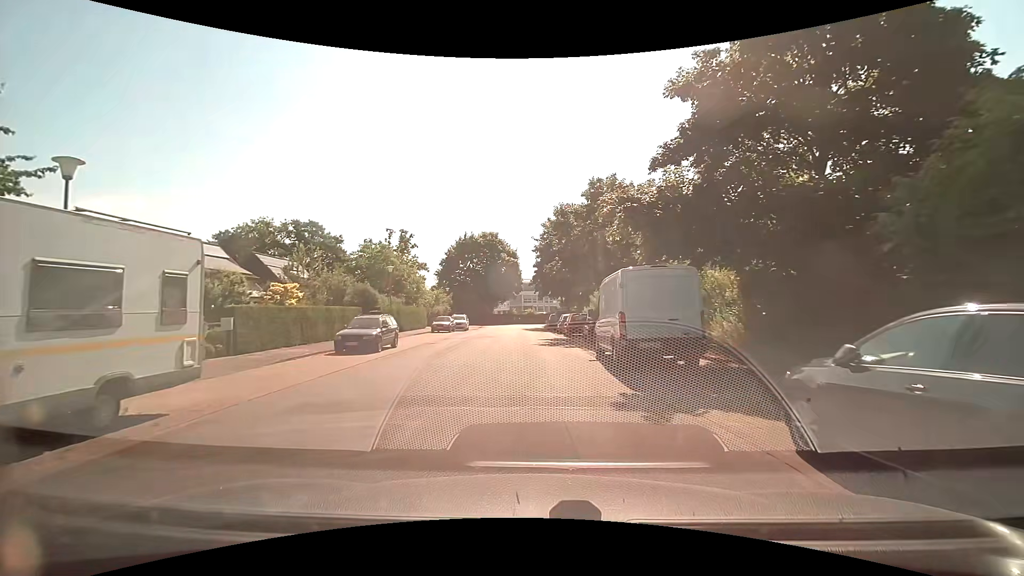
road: residential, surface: paved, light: Day
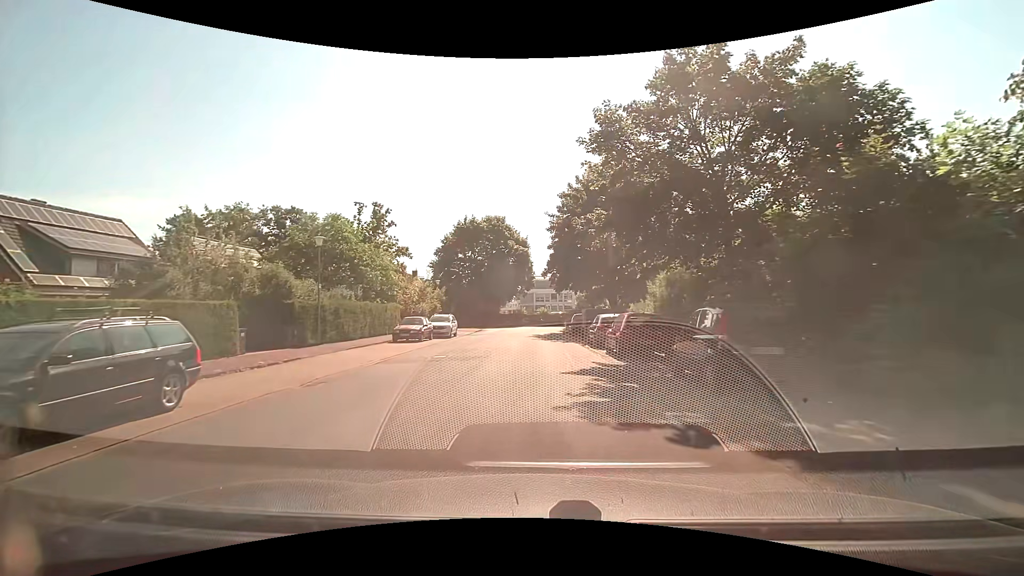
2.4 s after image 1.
(-0.2, +14.8) m; -1°
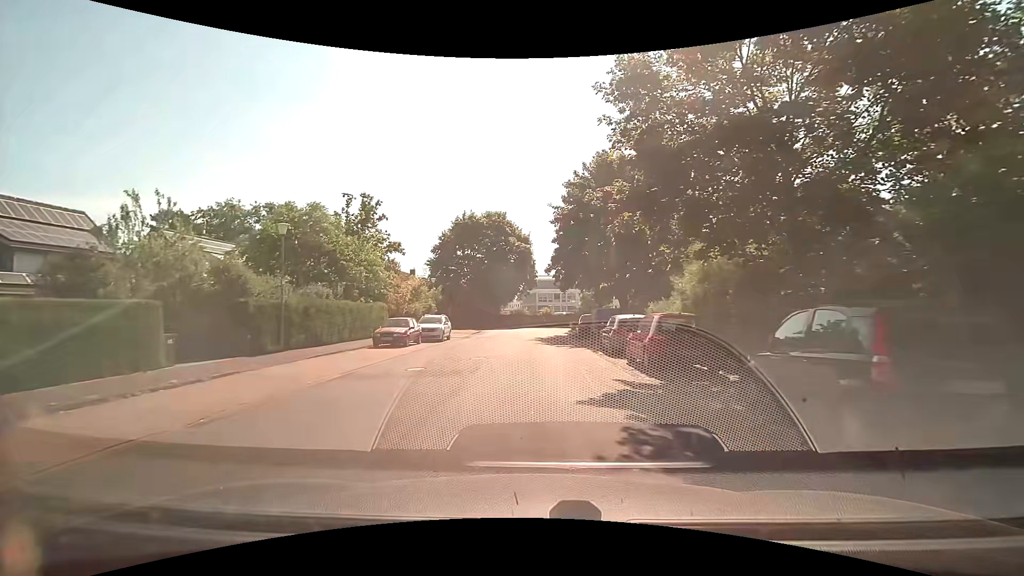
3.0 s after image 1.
(0.0, +3.7) m; +1°
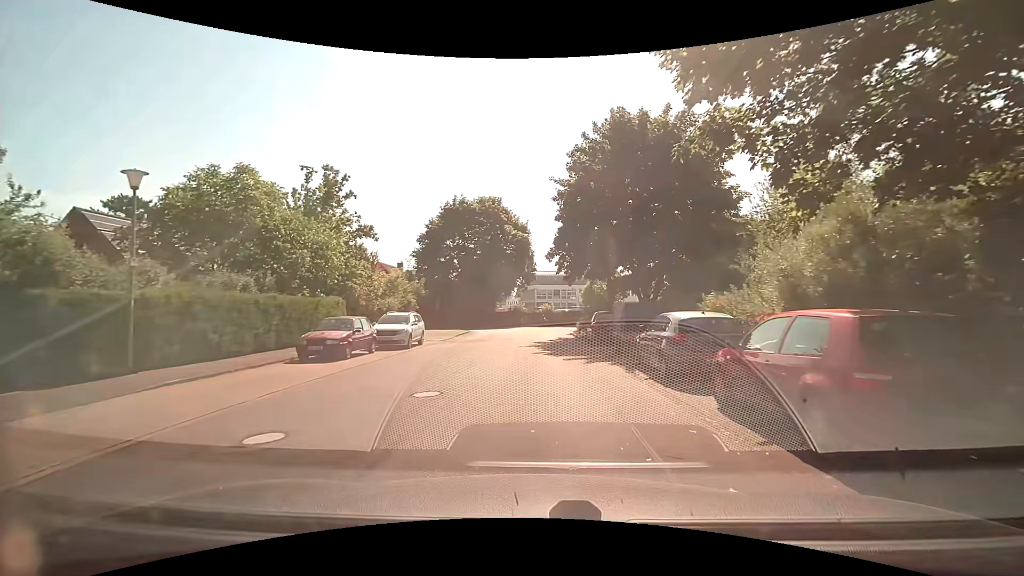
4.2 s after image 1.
(-0.2, +7.4) m; -1°
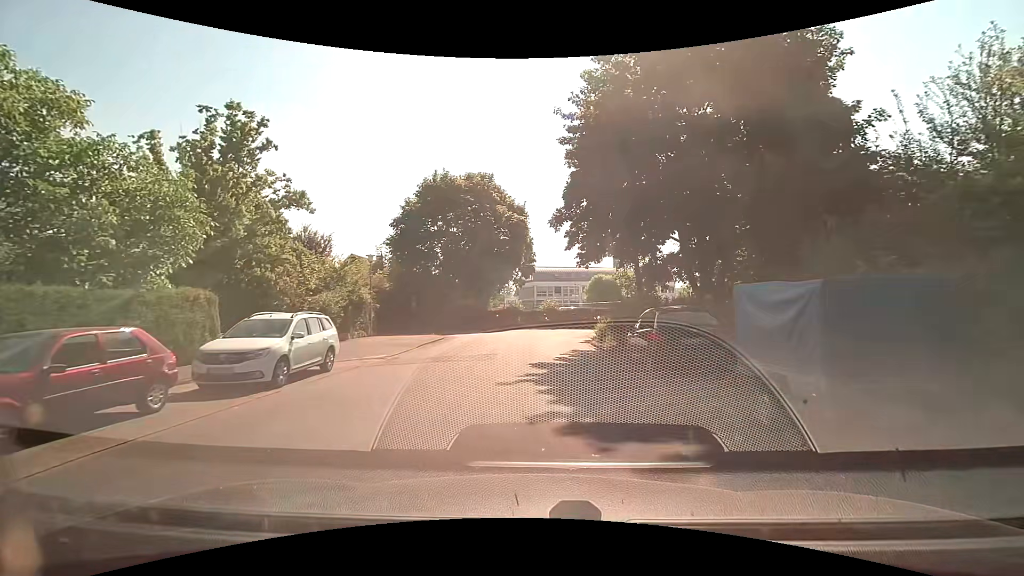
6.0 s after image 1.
(0.0, +10.7) m; 0°
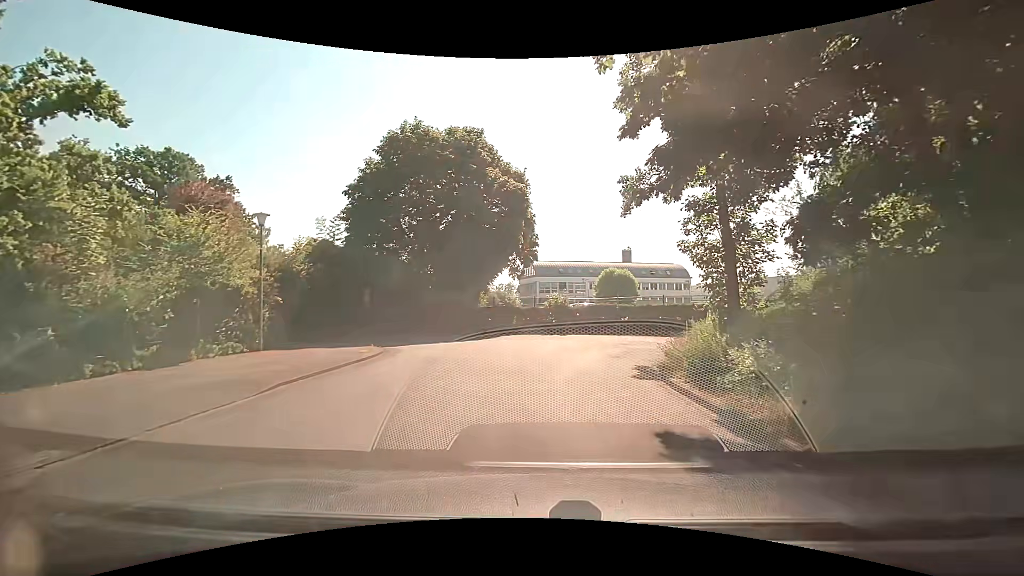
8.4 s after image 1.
(0.0, +12.6) m; 0°
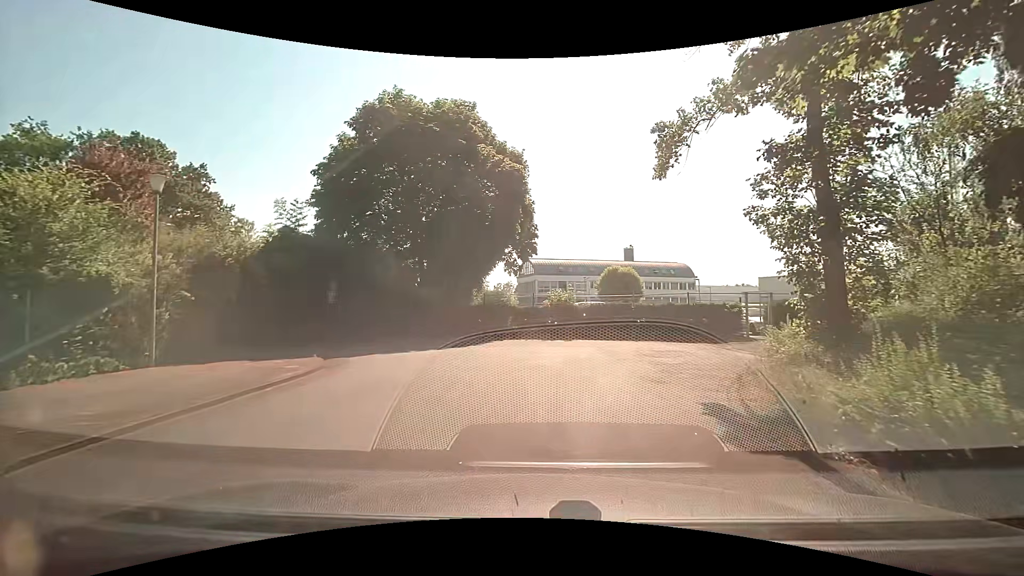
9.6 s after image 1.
(0.0, +5.1) m; -1°
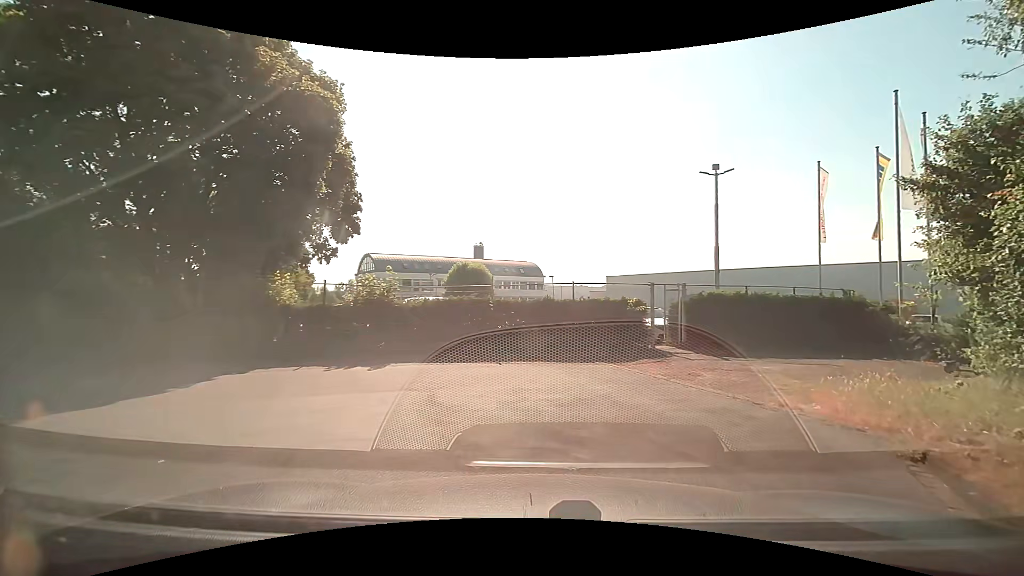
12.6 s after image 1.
(+1.2, +10.1) m; +19°
